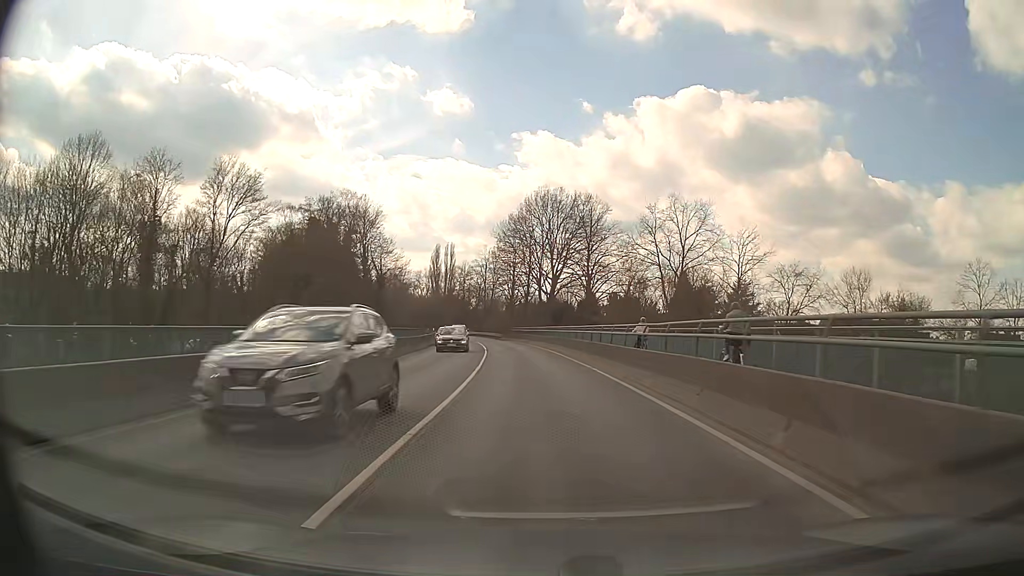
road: primary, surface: asphalt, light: Day
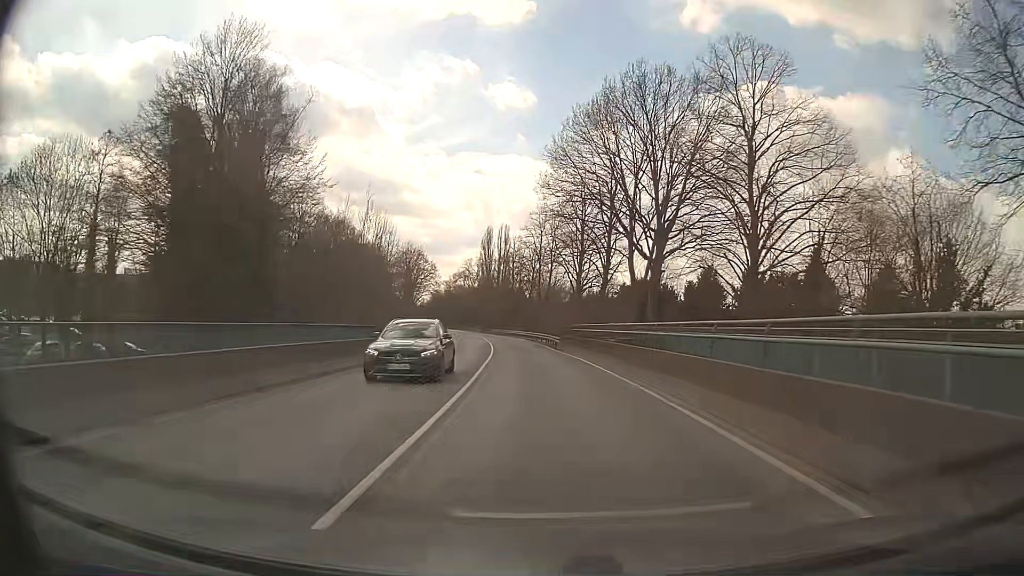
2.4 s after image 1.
(-2.0, +43.0) m; -6°
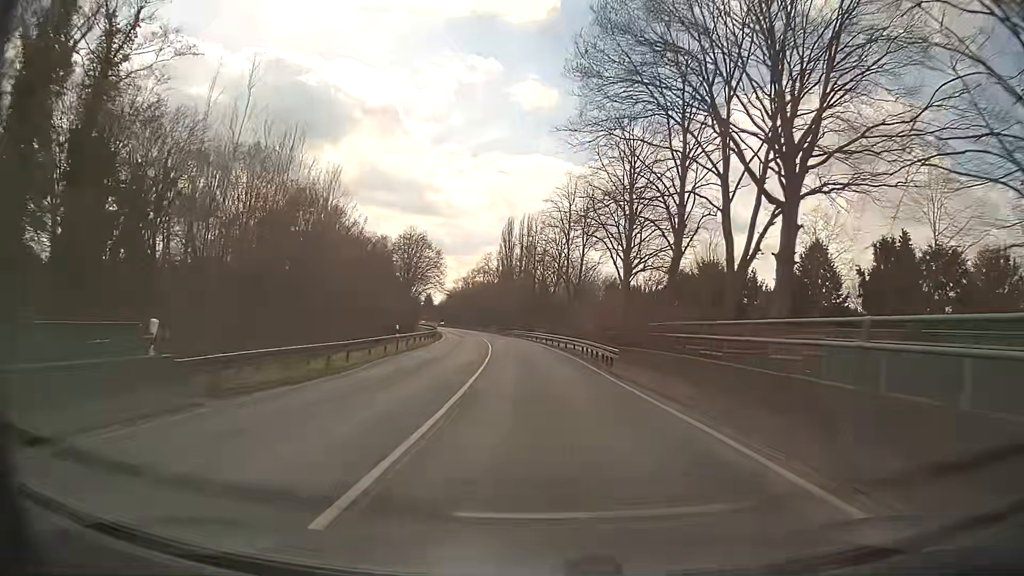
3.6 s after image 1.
(-0.4, +21.6) m; -2°
(0, +10) (0, +20) (-1, +30) (-1, +40) (-2, +50) (-3, +60) (-4, +70) (-6, +80) (-7, +90) (-9, +99) m
